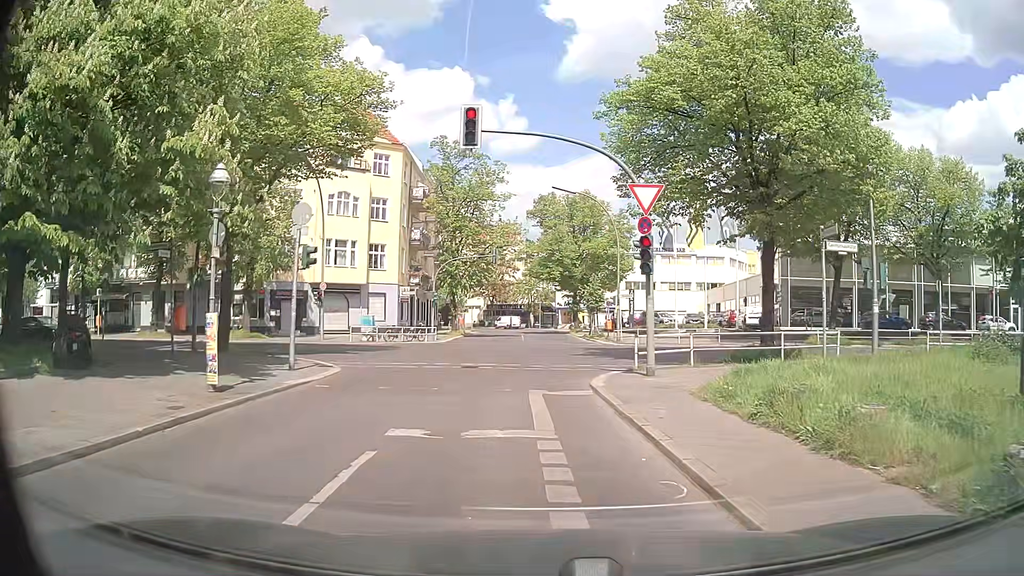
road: residential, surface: concrete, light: Day
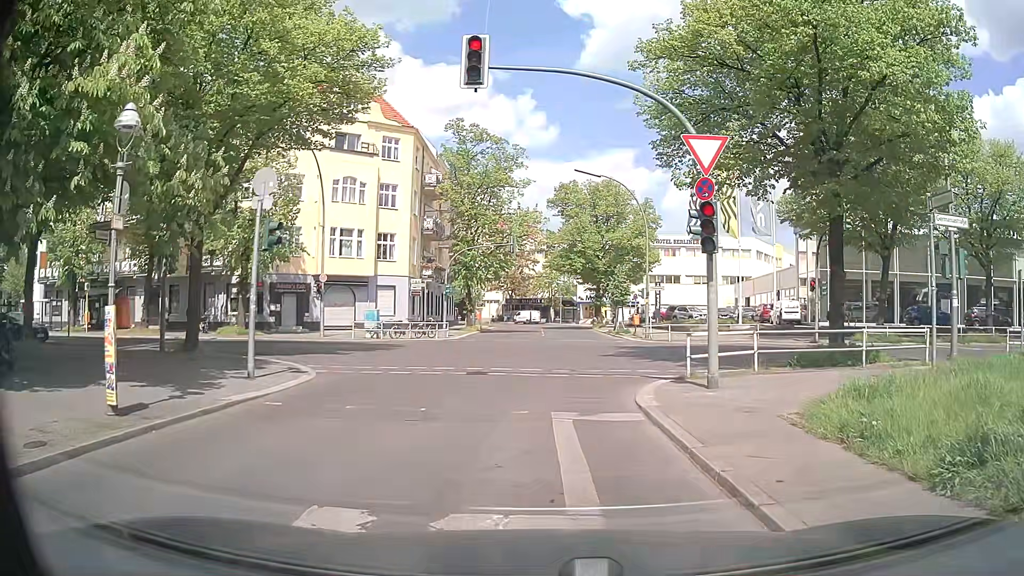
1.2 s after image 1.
(-0.2, +3.5) m; -2°
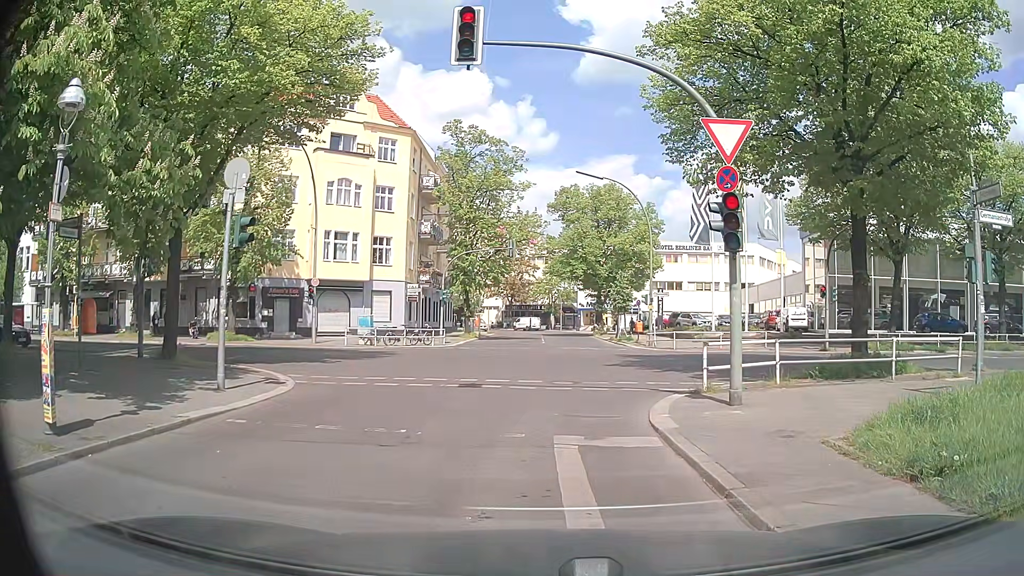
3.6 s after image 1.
(0.0, +1.3) m; +1°
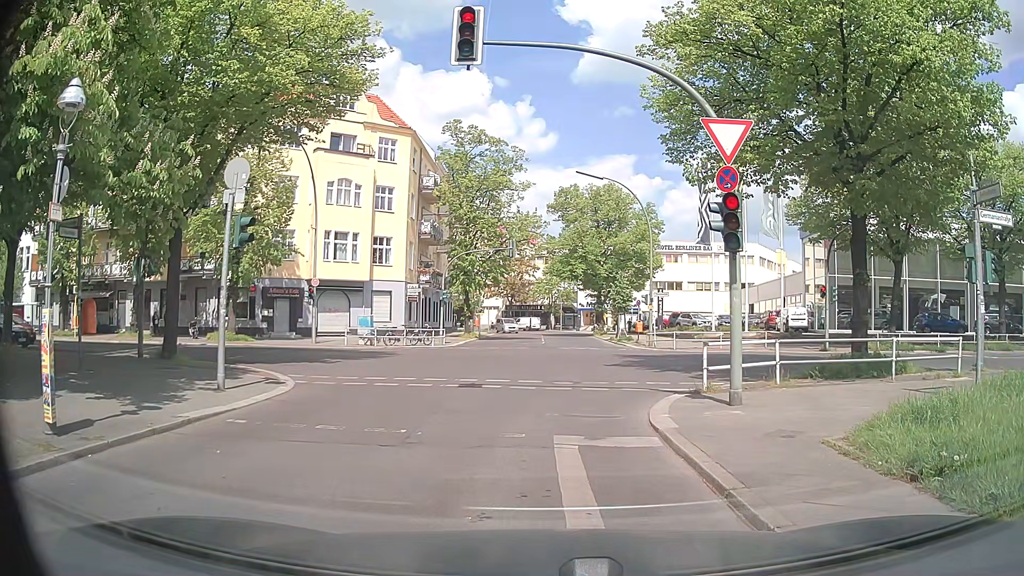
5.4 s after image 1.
(0.0, 0.0) m; 0°
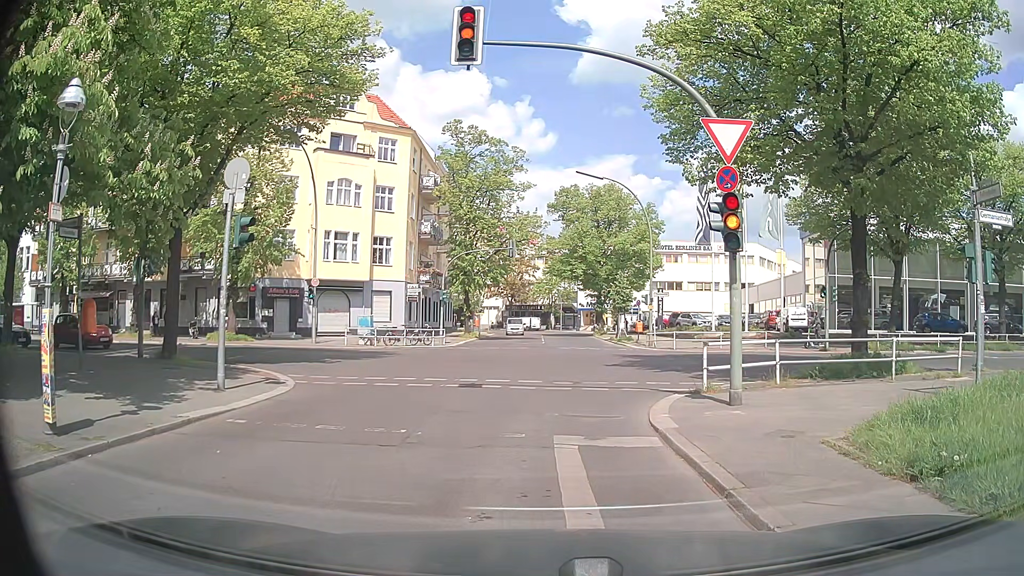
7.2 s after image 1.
(0.0, 0.0) m; 0°
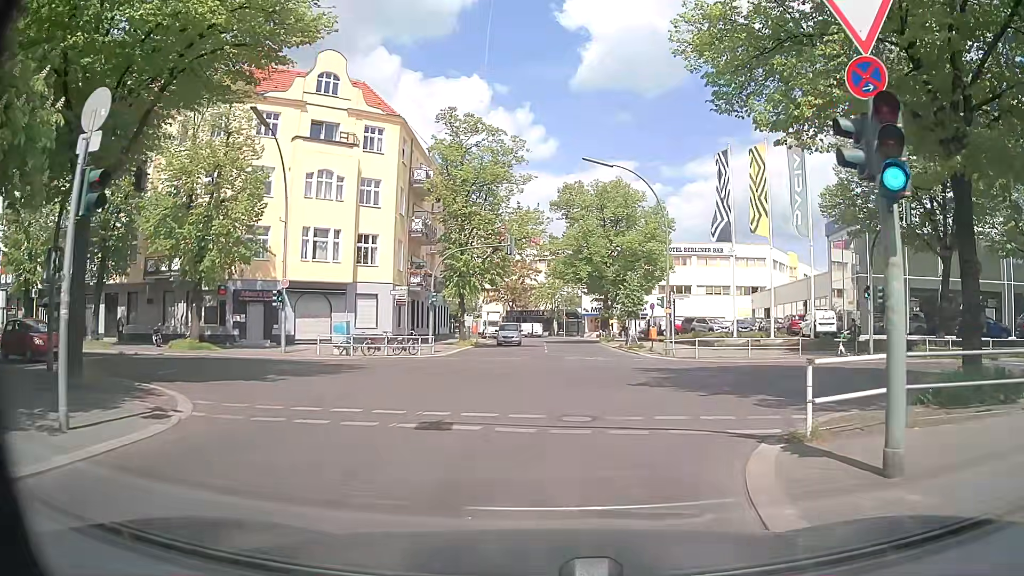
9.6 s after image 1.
(-0.1, +5.4) m; -1°
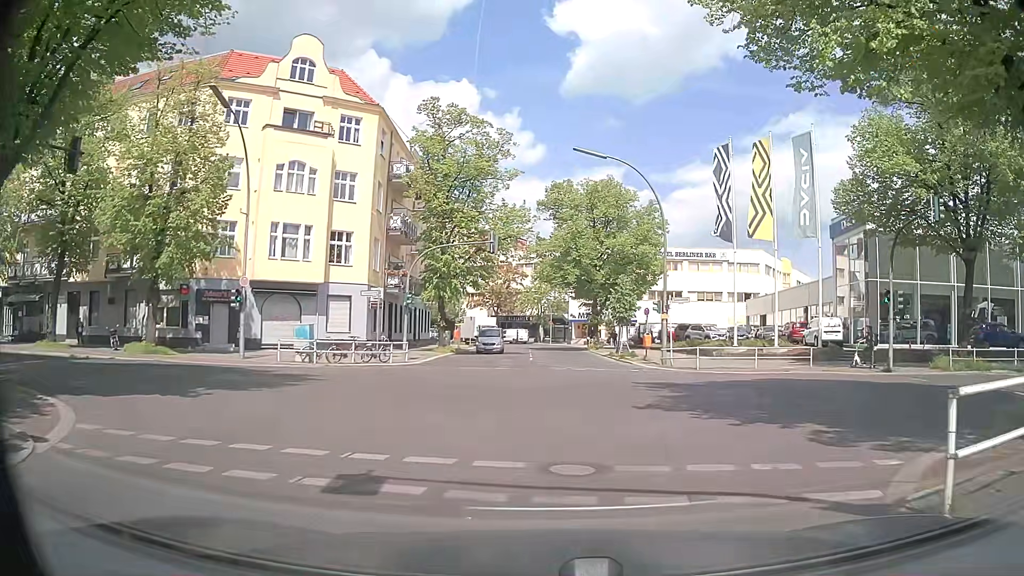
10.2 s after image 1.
(0.0, +3.3) m; 0°
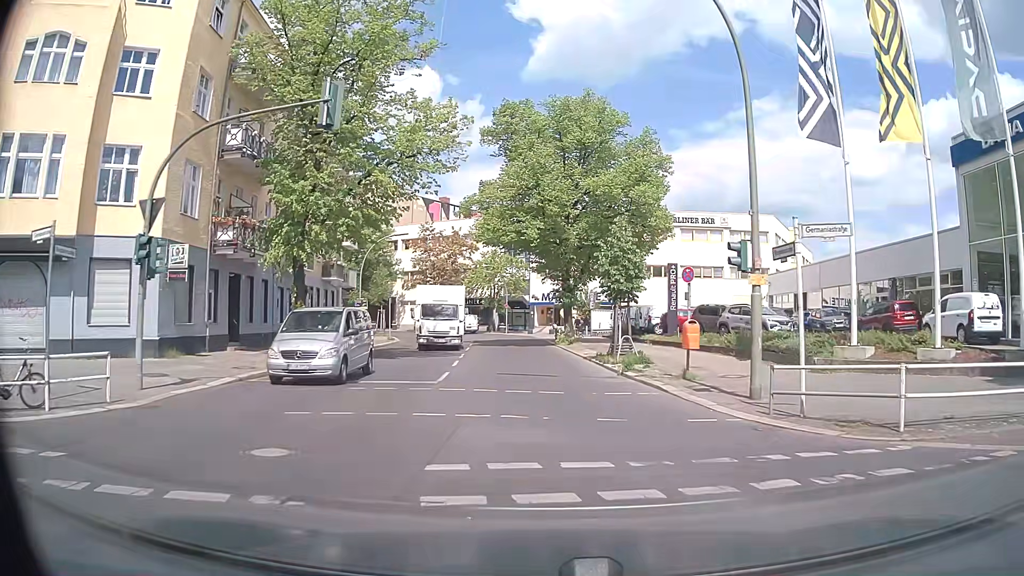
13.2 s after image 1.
(+1.0, +20.1) m; +4°
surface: asphalt
(0, +10) (0, +20) (-1, +30) (-2, +40) (-3, +50) (-5, +60) (-10, +68) (-17, +76) (-25, +81) (-34, +86) m
